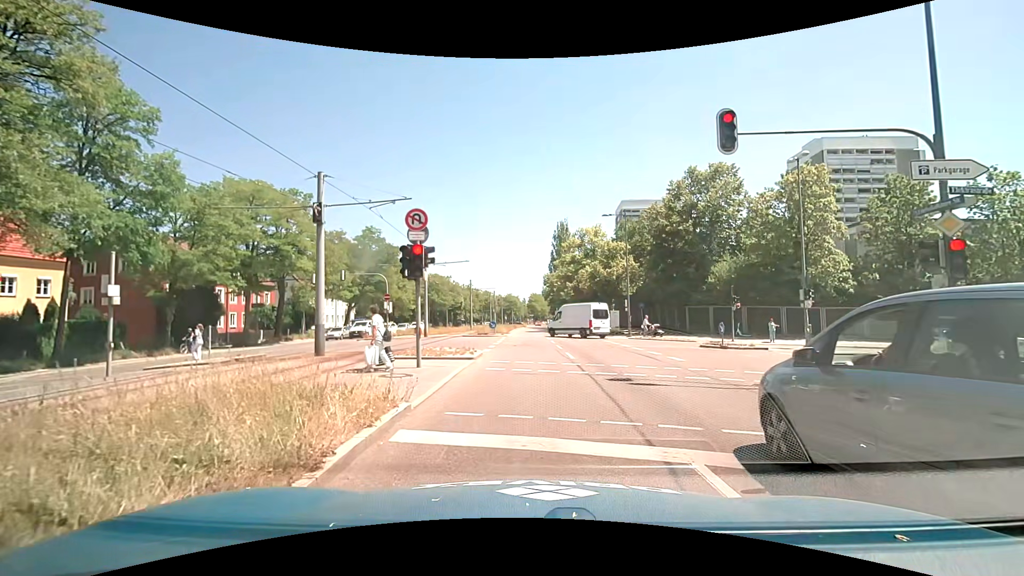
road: secondary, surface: asphalt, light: Day
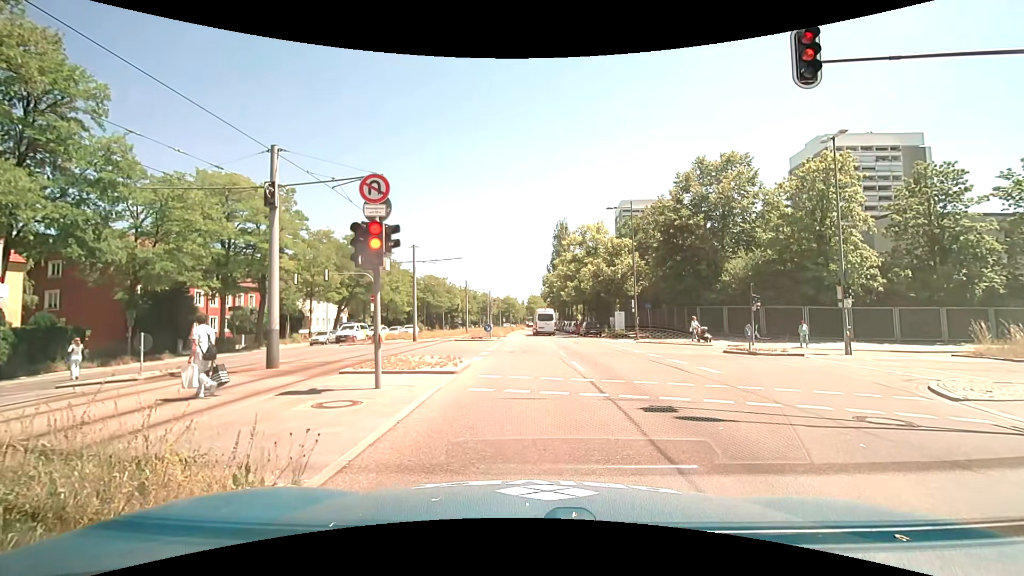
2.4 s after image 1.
(0.0, +3.1) m; 0°
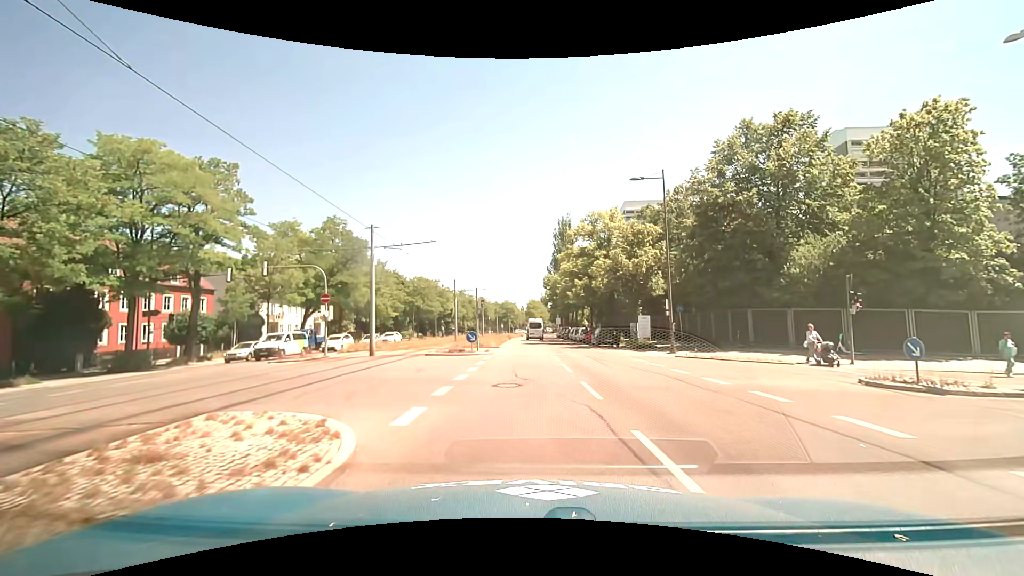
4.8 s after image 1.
(+0.1, +10.8) m; 0°
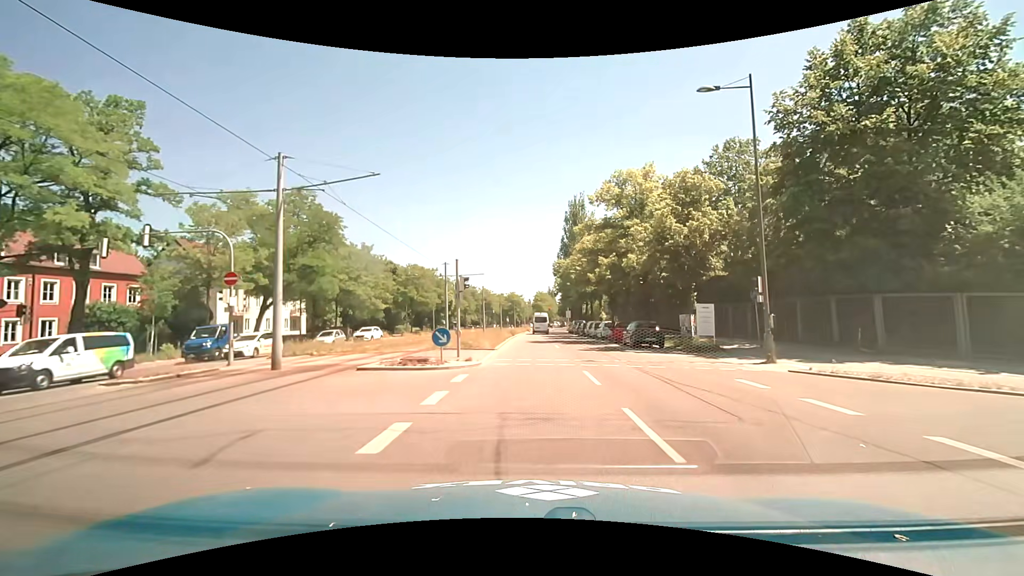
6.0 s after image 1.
(+0.1, +11.2) m; 0°
